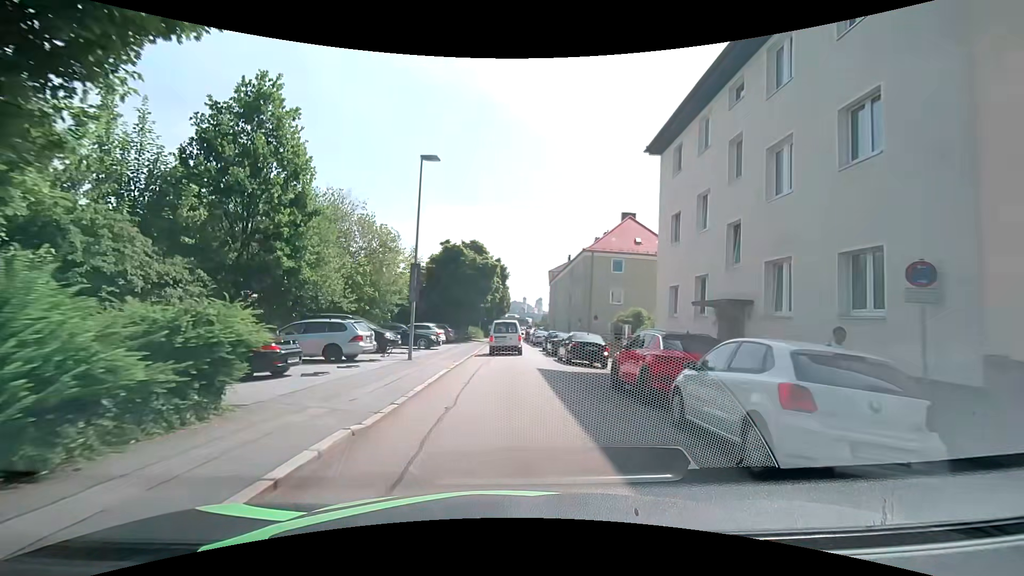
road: residential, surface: asphalt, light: Day
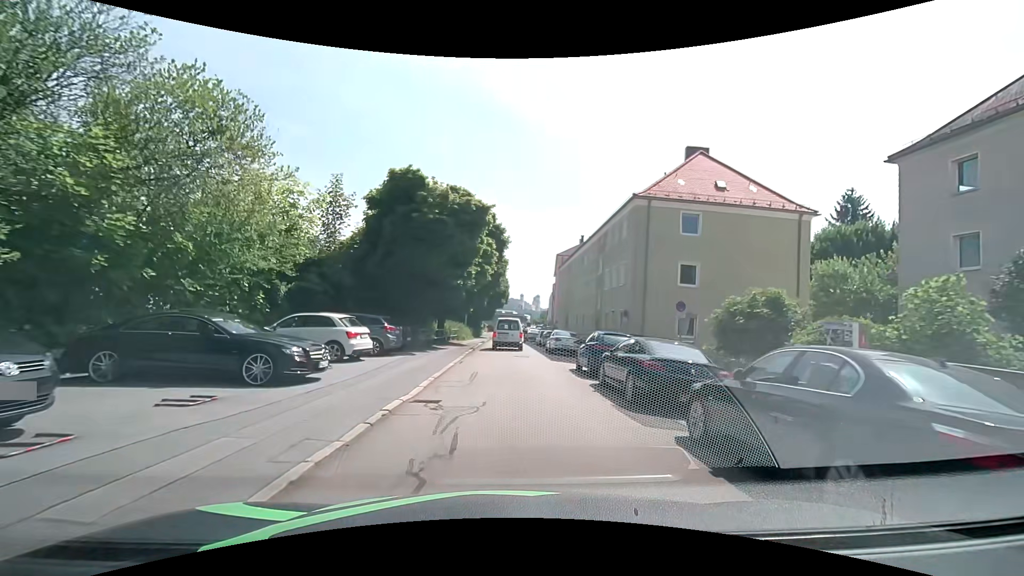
(0.0, +18.2) m; 0°
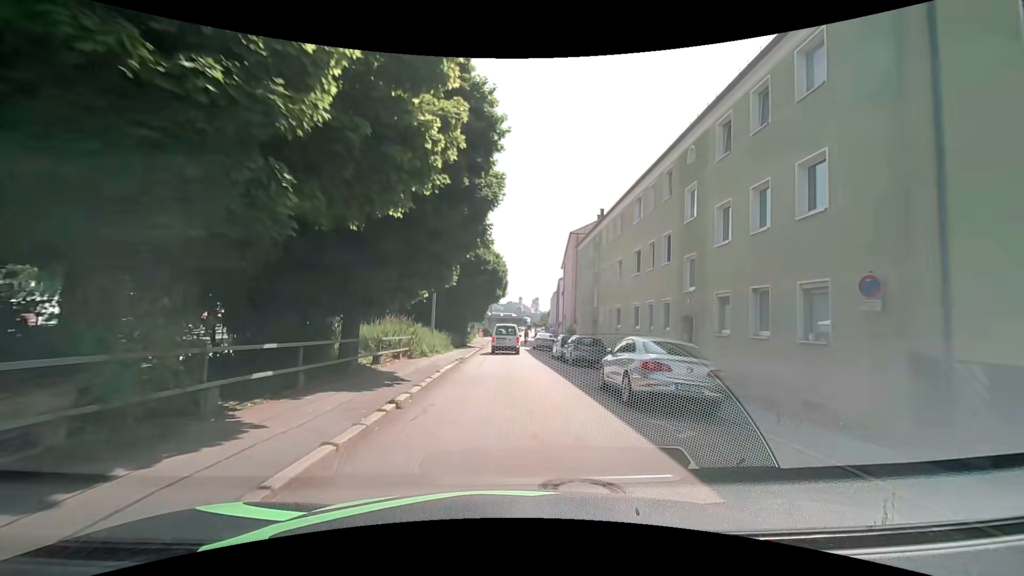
(+0.1, +18.6) m; 0°
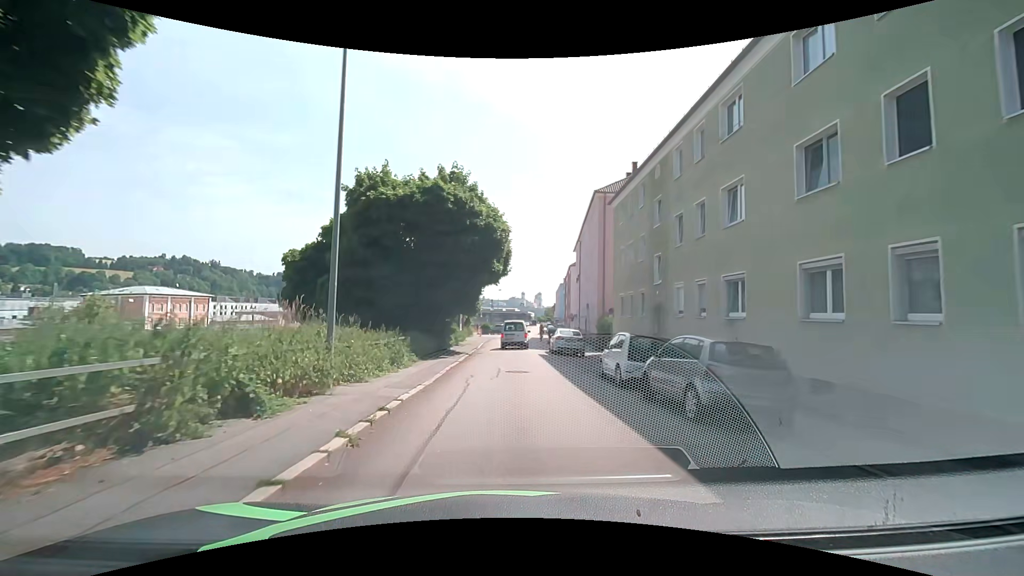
(0.0, +14.8) m; -1°
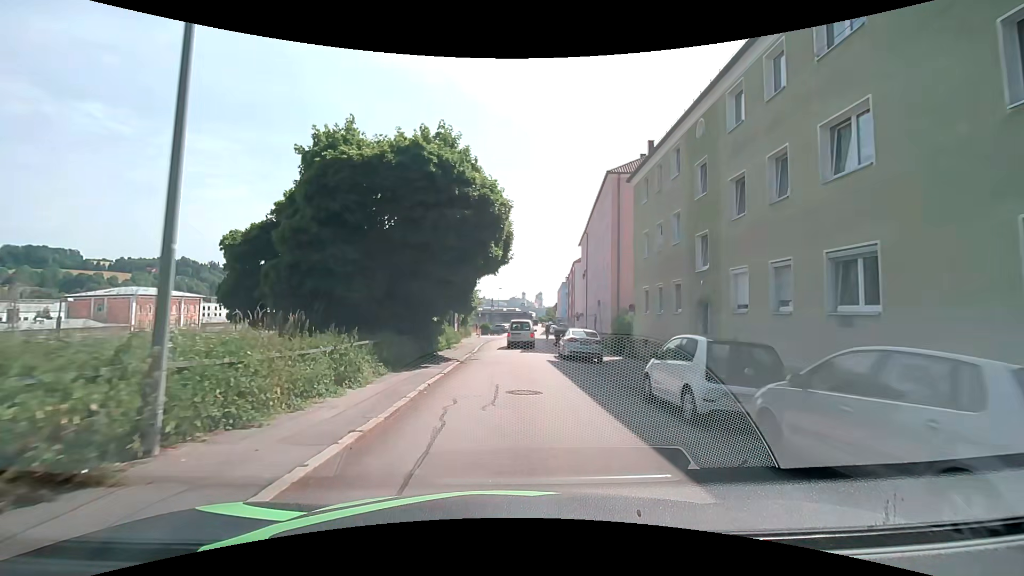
(+0.1, +5.0) m; +1°
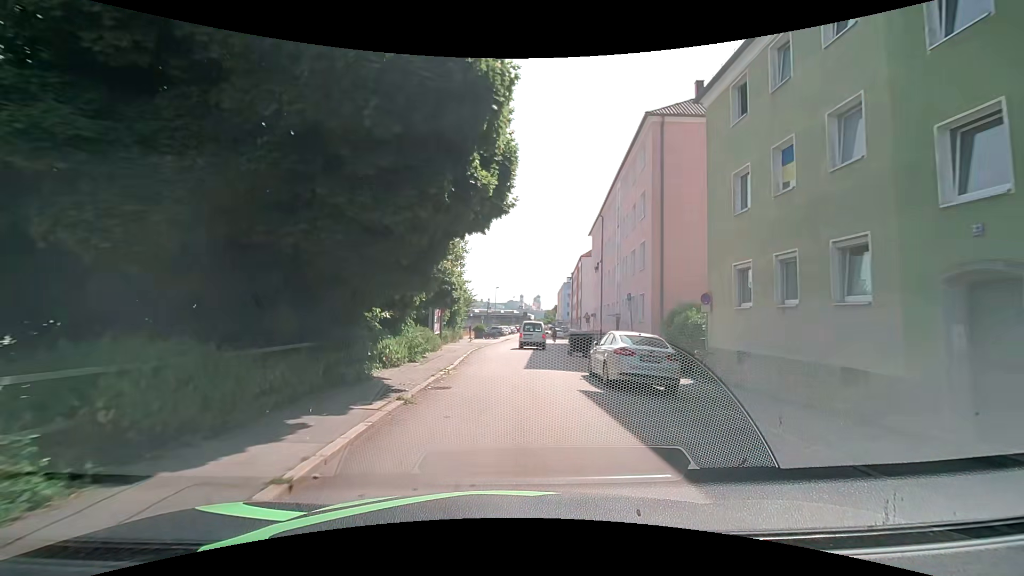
(-0.1, +10.3) m; 0°
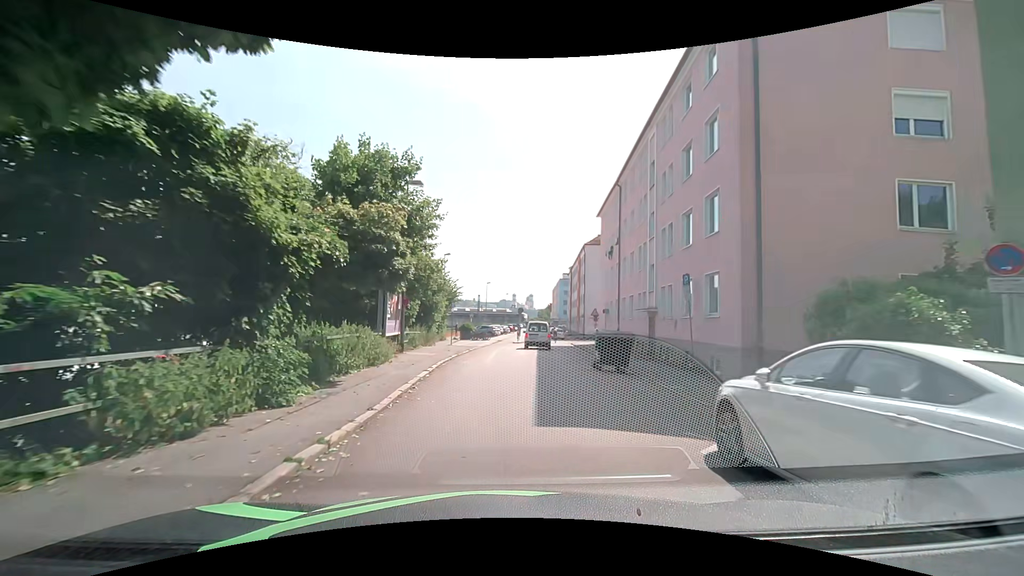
(+0.1, +10.2) m; +1°
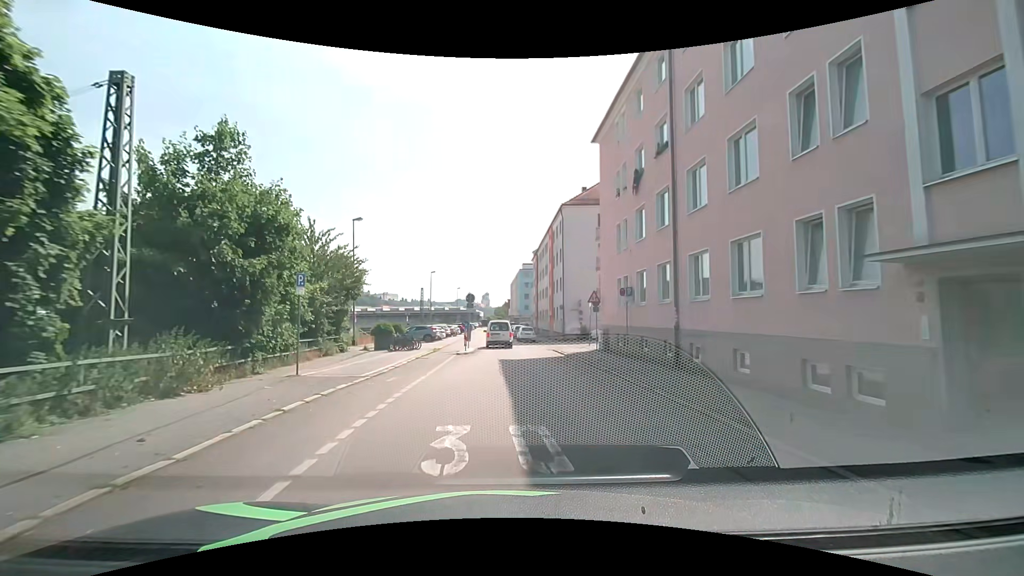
(+0.9, +20.4) m; +5°
(0, +10) (0, +20) (0, +30) (-1, +40) (-2, +50) (-2, +60) (-2, +70) (-2, +80) (-2, +90) (-2, +100) m
